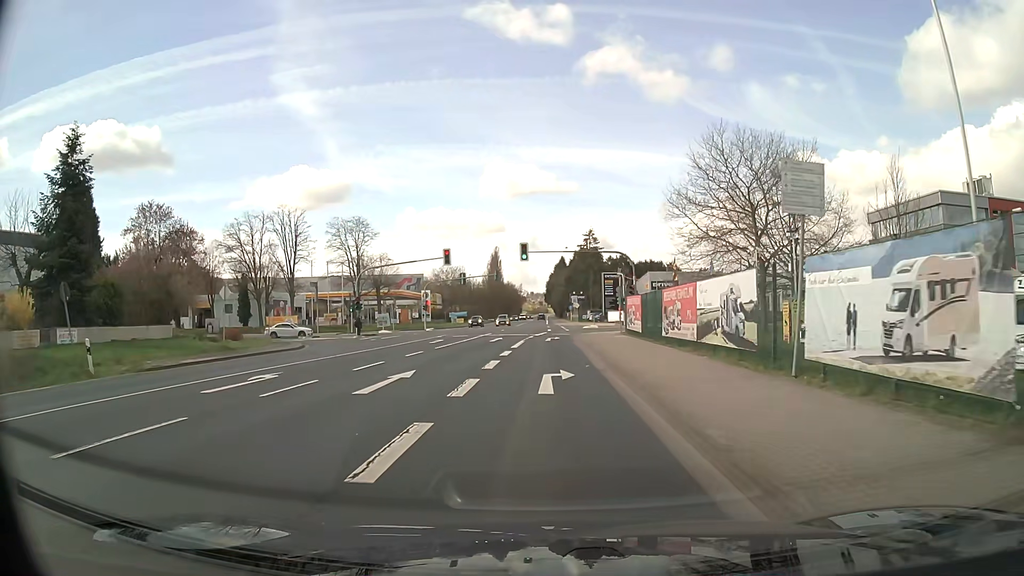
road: secondary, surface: asphalt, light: Day
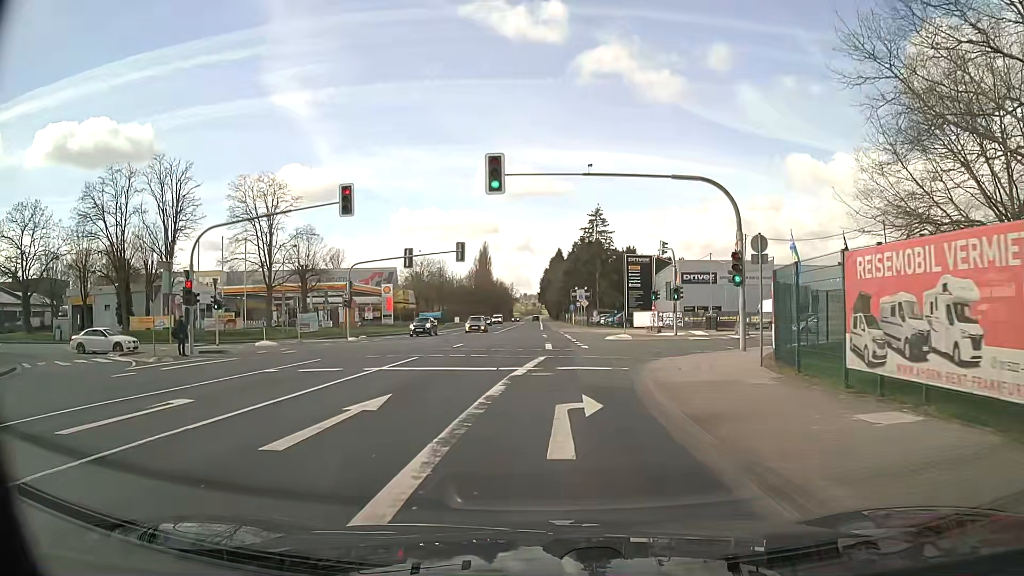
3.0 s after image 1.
(0.0, +28.4) m; +1°
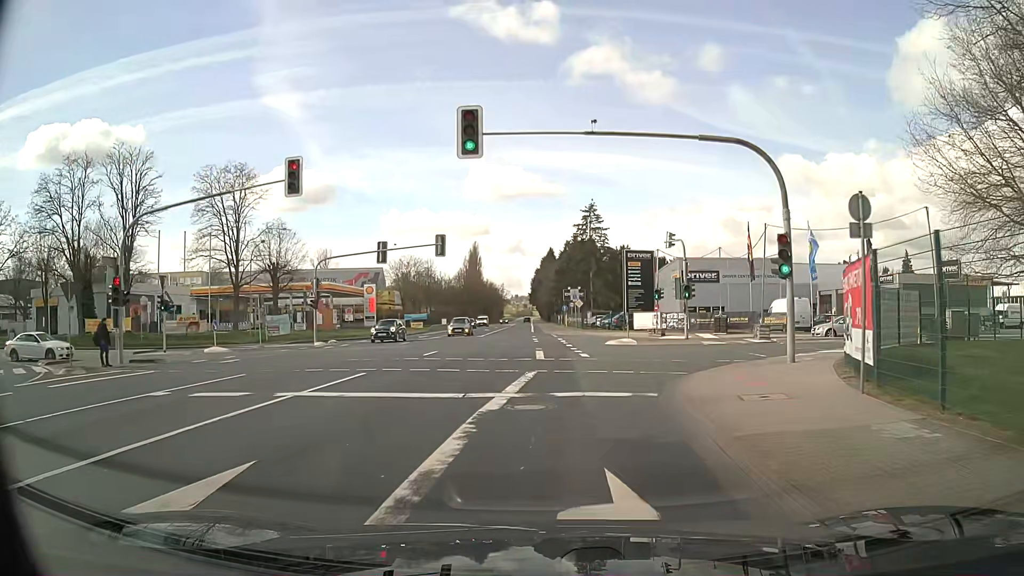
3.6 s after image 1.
(0.0, +5.4) m; +1°
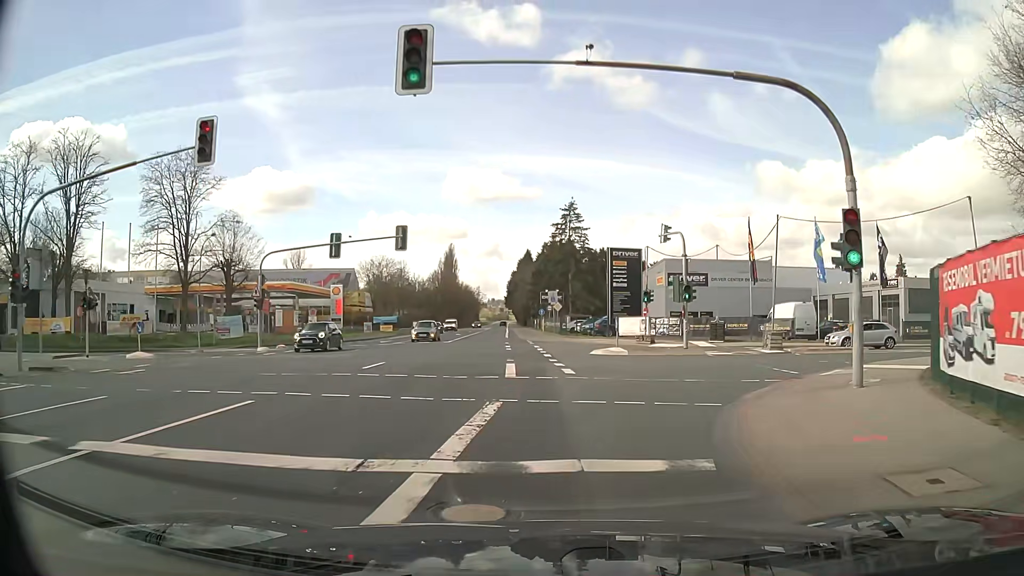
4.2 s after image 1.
(+0.1, +5.3) m; +2°
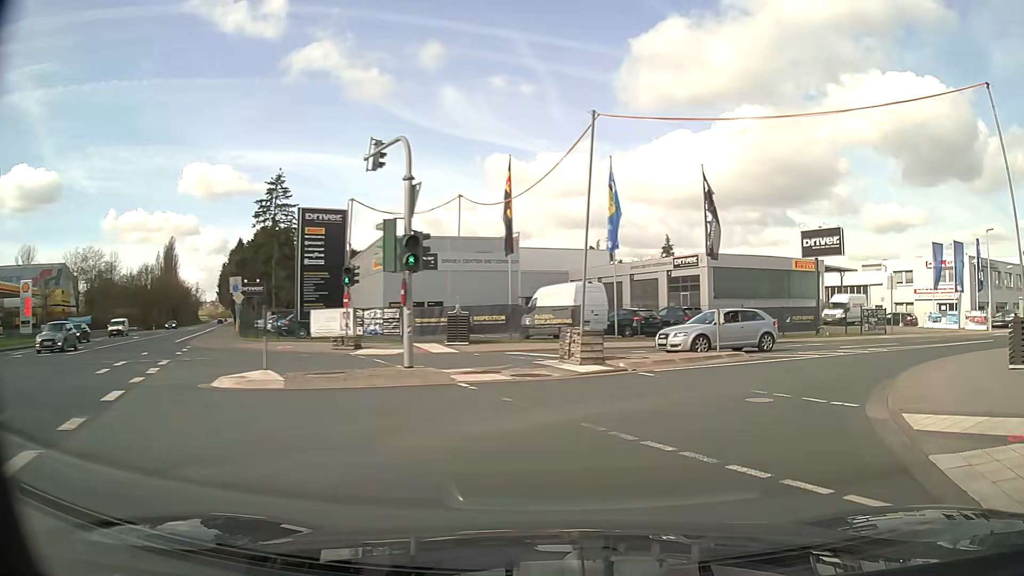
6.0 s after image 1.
(+2.5, +15.0) m; +22°
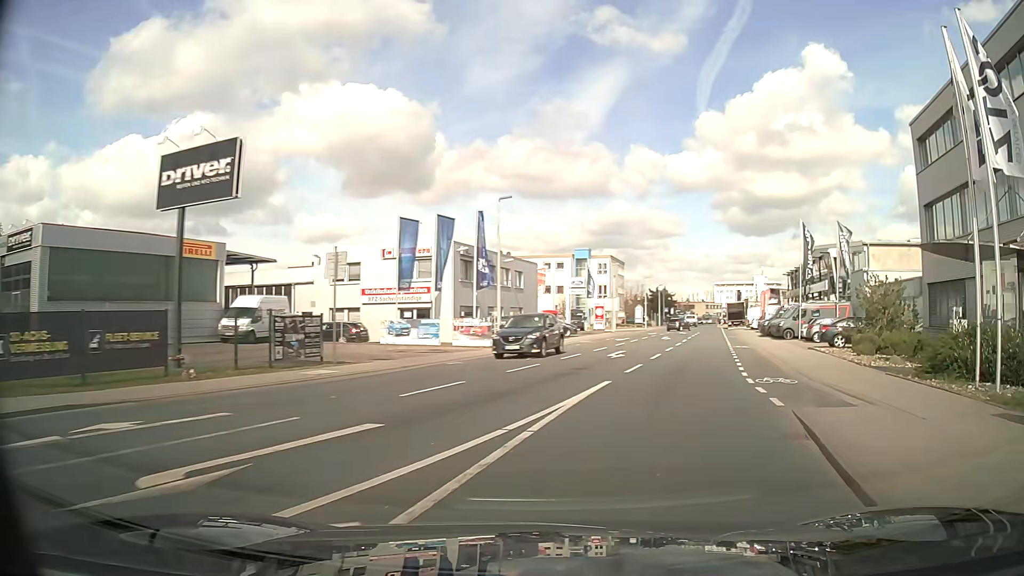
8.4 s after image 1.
(+8.4, +17.8) m; +49°
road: tertiary
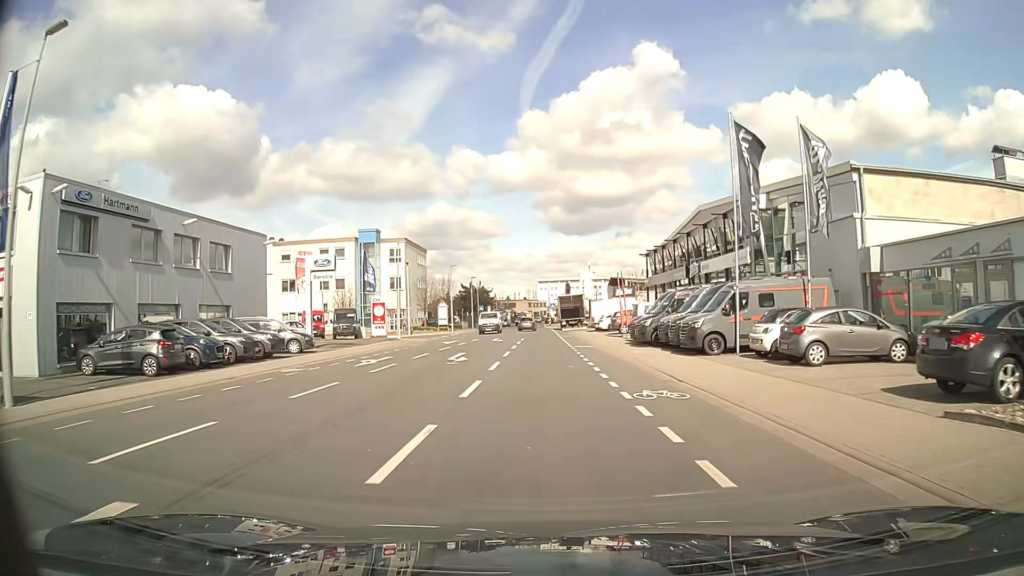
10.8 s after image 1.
(+5.1, +23.1) m; +16°
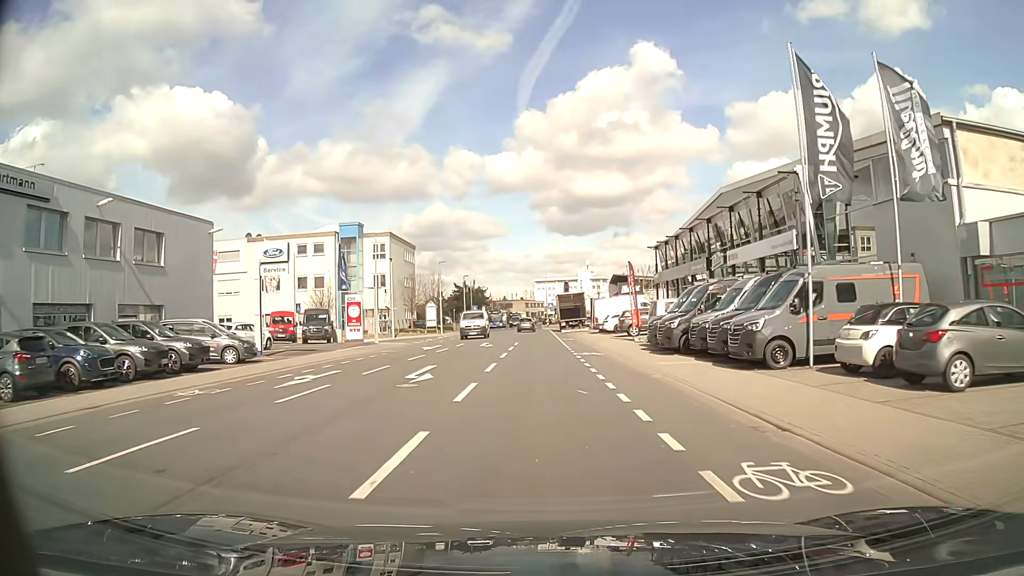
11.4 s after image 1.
(0.0, +6.5) m; 0°
(0, +10) (0, +20) (0, +30) (0, +40) (-1, +50) (-1, +60) (-1, +70) (-1, +80) (-2, +90) (-2, +100) m
